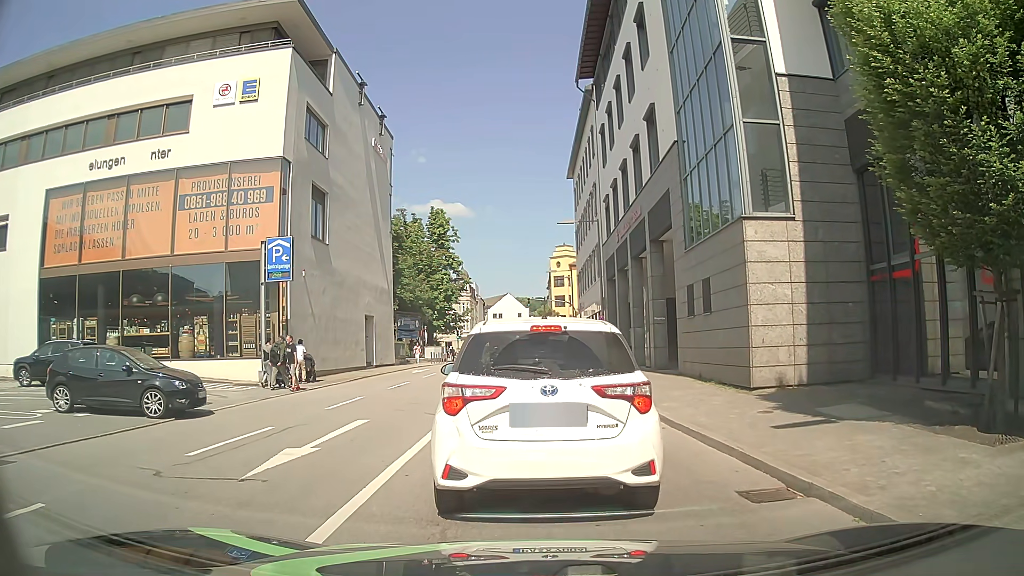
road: primary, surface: asphalt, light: Day
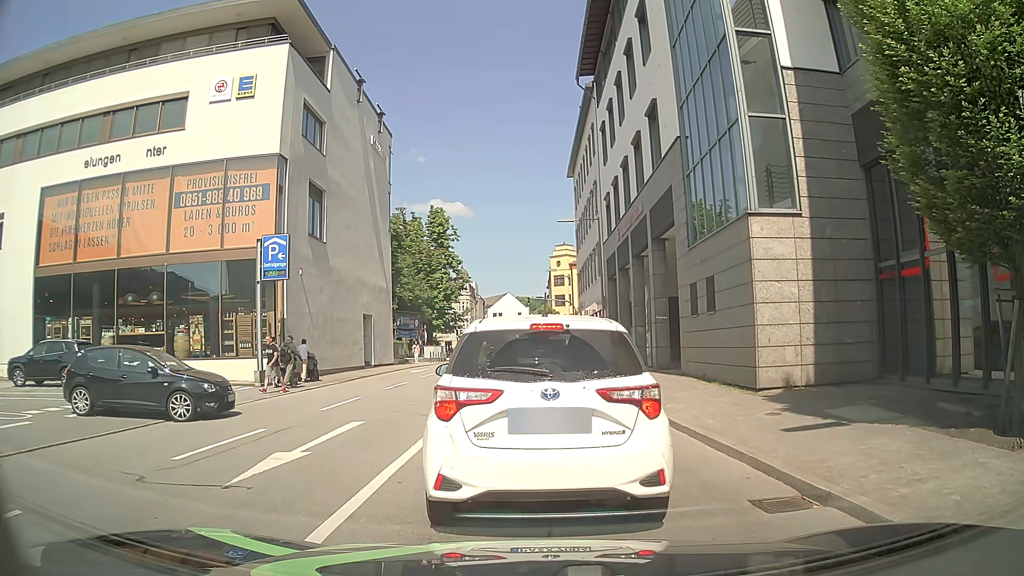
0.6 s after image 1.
(0.0, +0.3) m; 0°
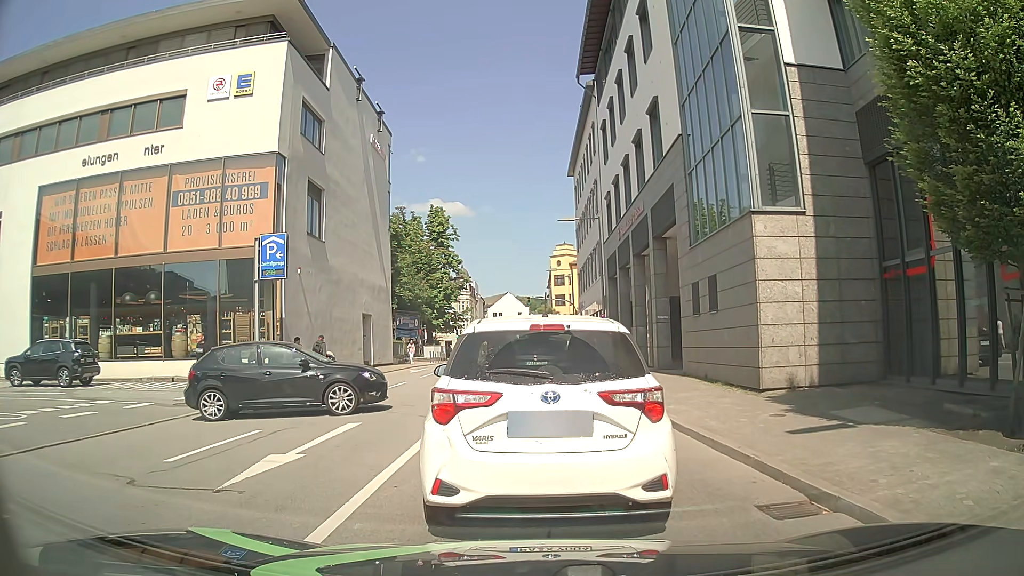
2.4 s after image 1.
(0.0, +0.3) m; 0°
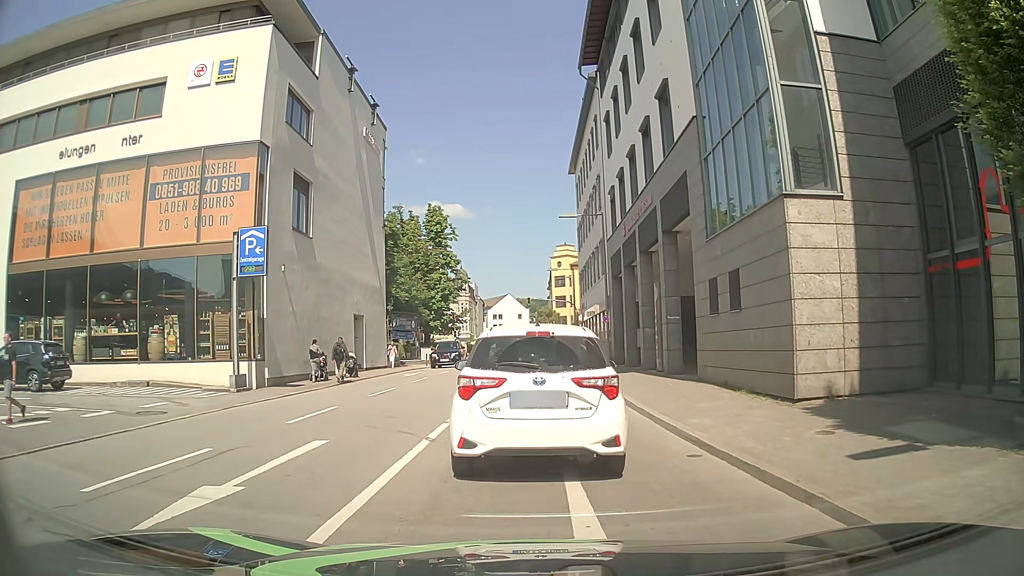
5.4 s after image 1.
(0.0, +1.8) m; -2°
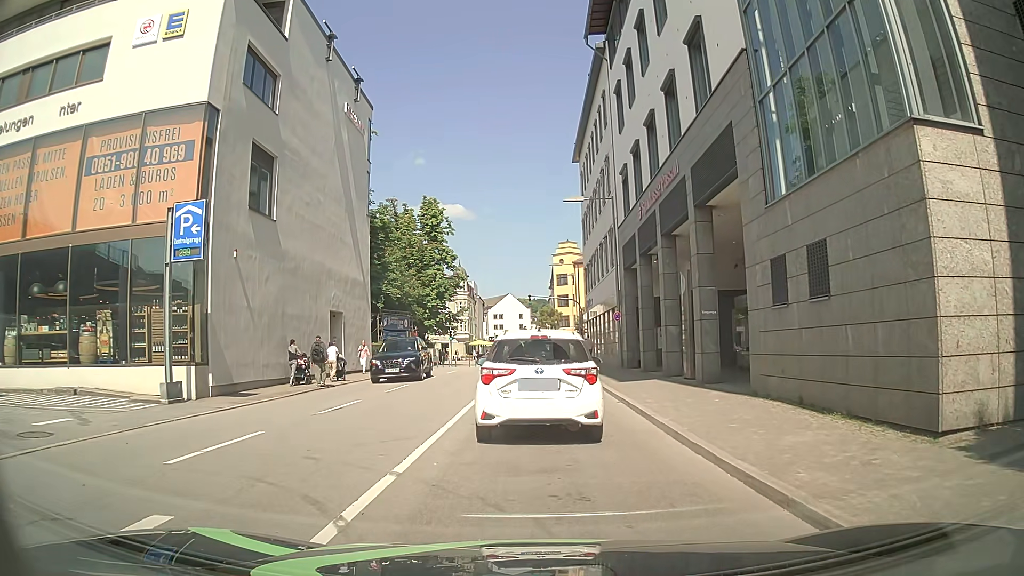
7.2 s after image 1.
(+0.1, +4.5) m; 0°
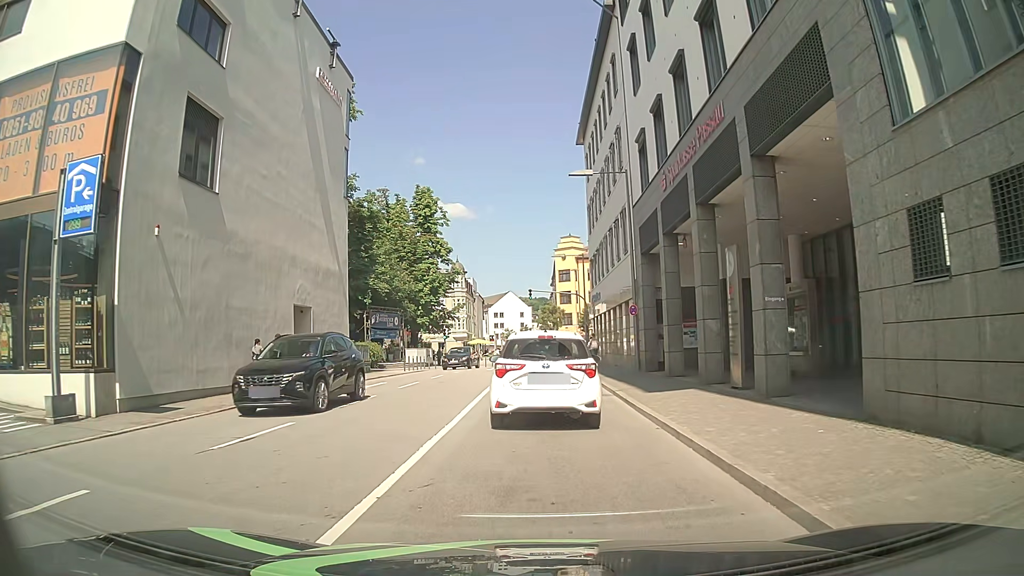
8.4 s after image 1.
(+0.1, +4.9) m; +2°
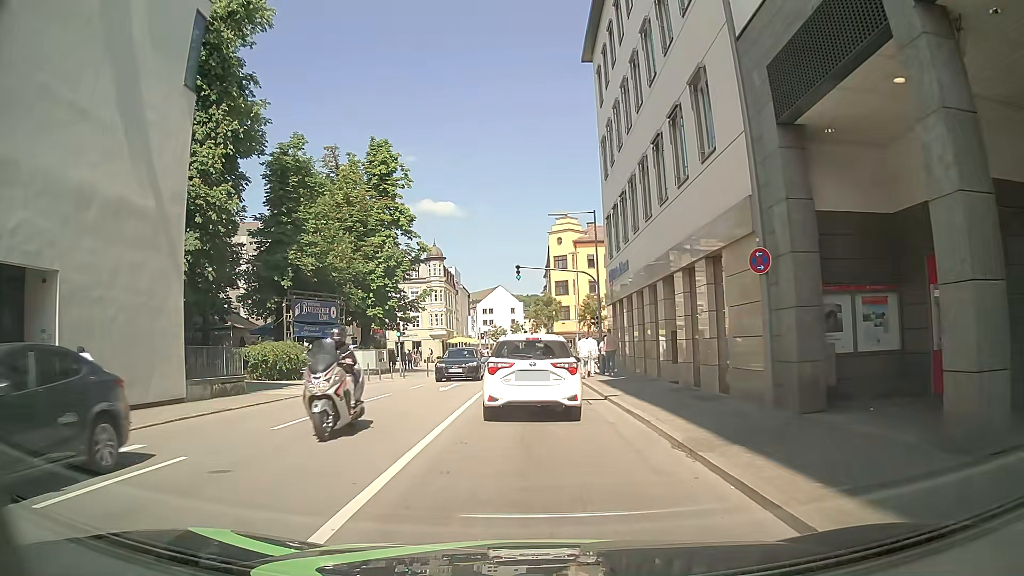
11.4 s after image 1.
(-0.2, +15.9) m; 0°
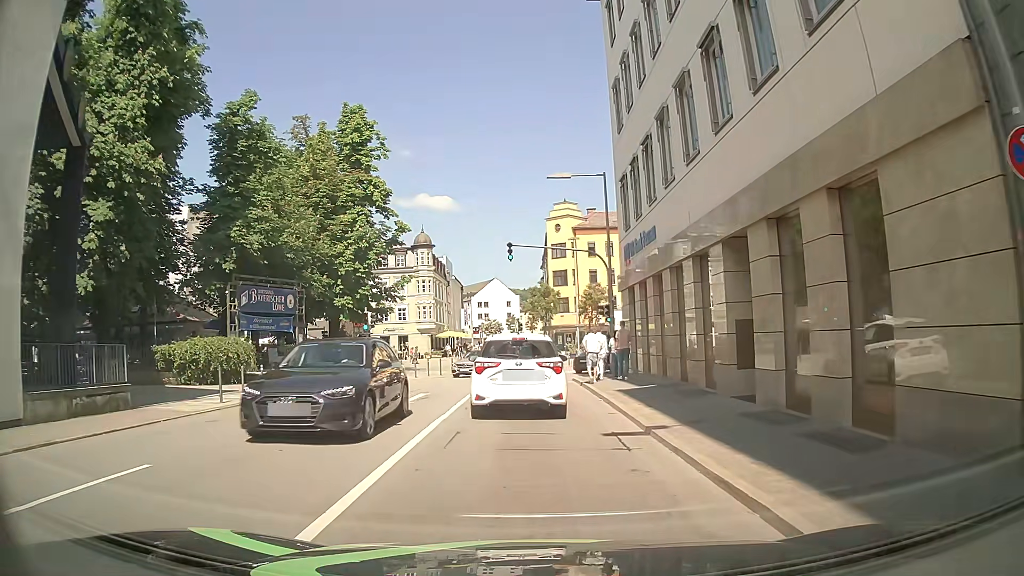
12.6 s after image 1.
(0.0, +6.8) m; -1°
(0, +10) (0, +20) (0, +30) (+2, +40) (+8, +48) (+16, +54) (+24, +60) (+32, +66) (+39, +73) (+44, +82) m
